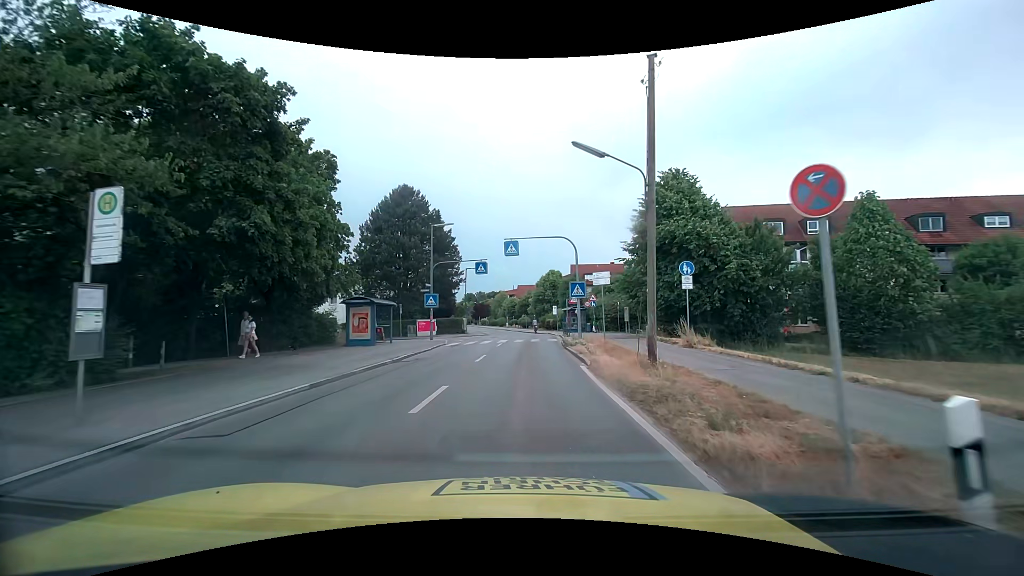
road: tertiary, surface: asphalt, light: Day
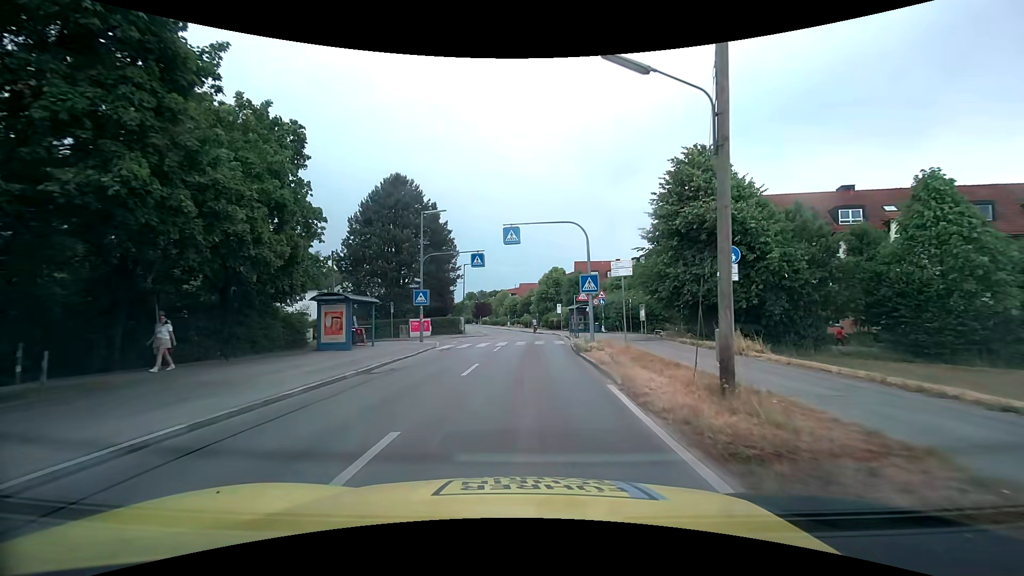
(0.0, +4.2) m; -1°
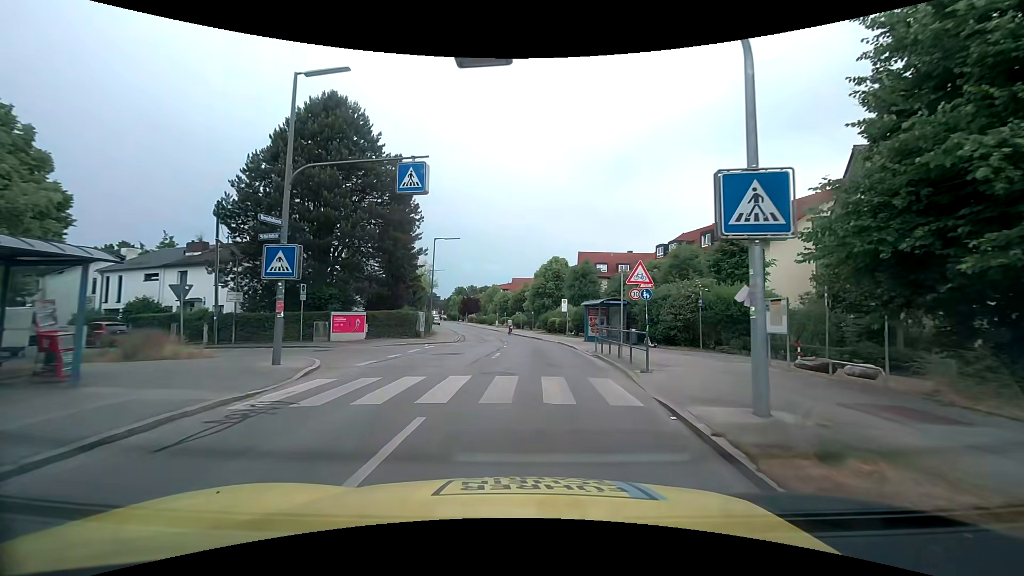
(+0.1, +17.5) m; +1°
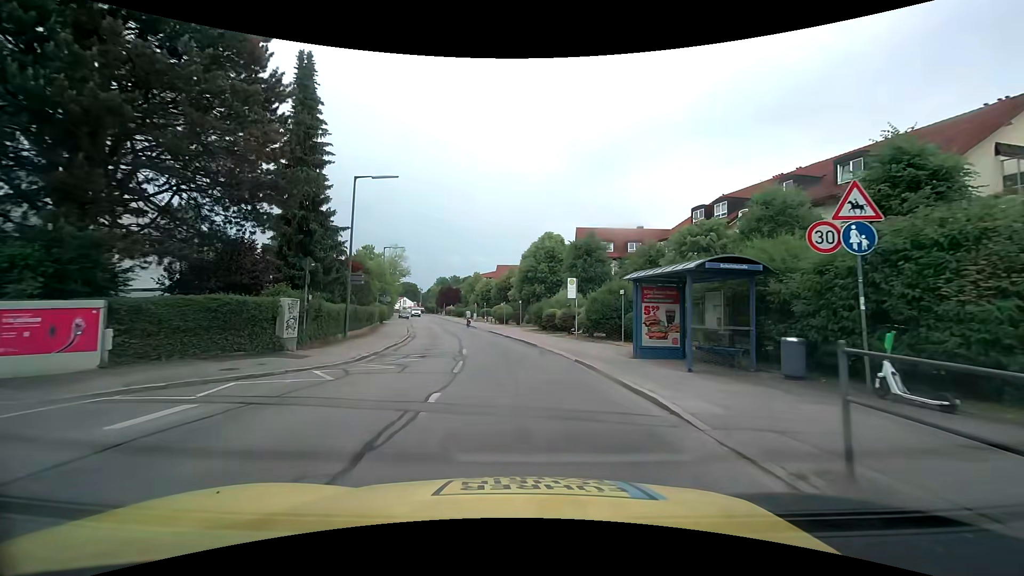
(+0.3, +17.5) m; +2°
(0, +10) (-1, +20) (-2, +30) (-4, +40) (-6, +50) (-8, +59) (-11, +69) (-13, +79) (-15, +88) (-18, +98) m
